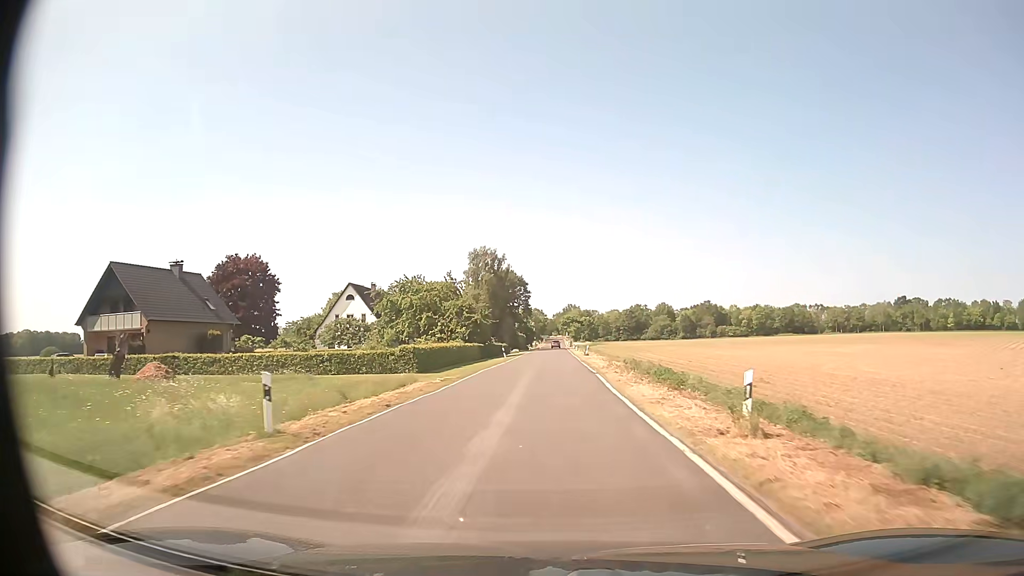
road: secondary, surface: asphalt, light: Day
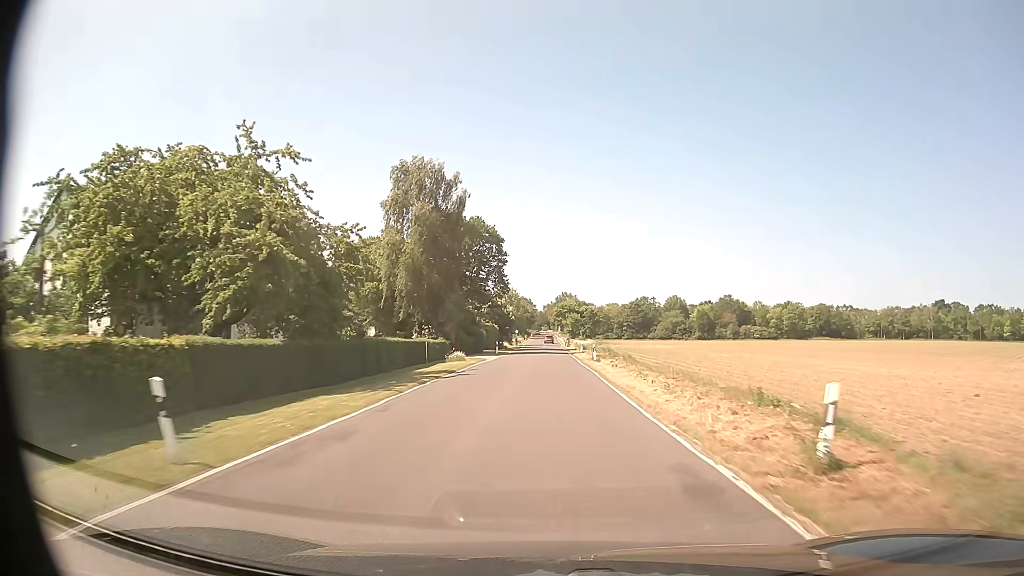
(+0.6, +52.7) m; +1°
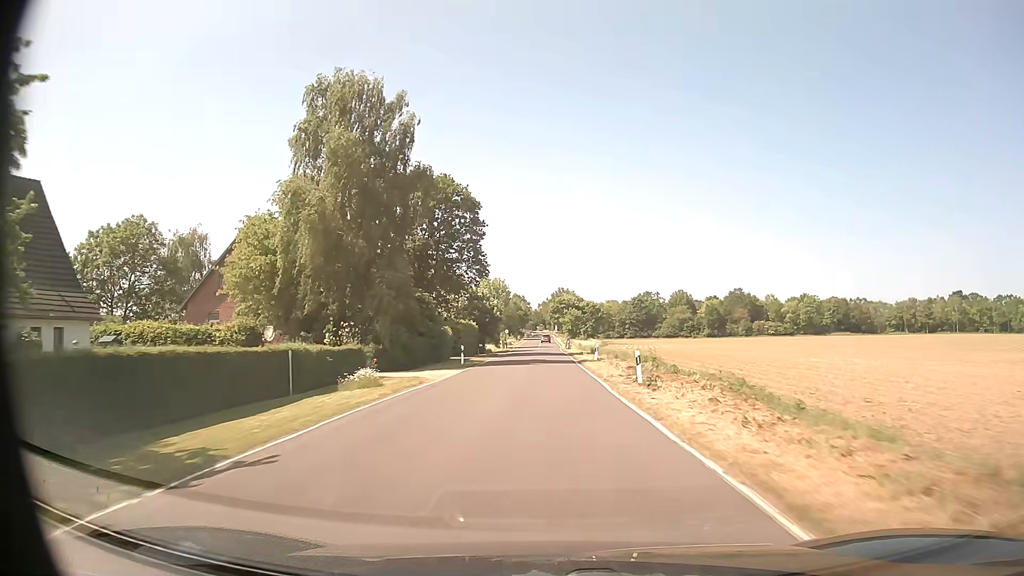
(+0.1, +21.5) m; 0°
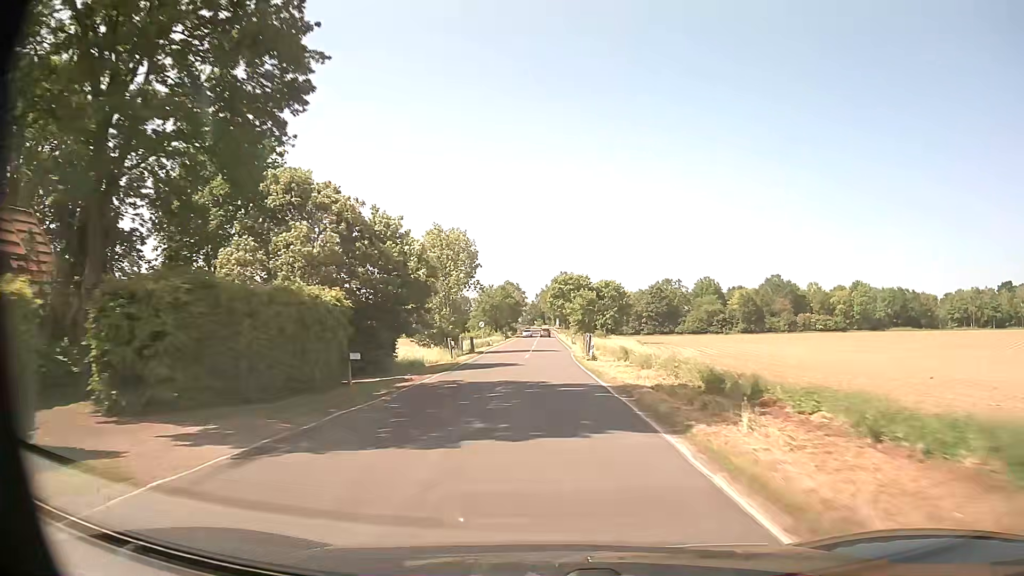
(+0.1, +43.5) m; 0°
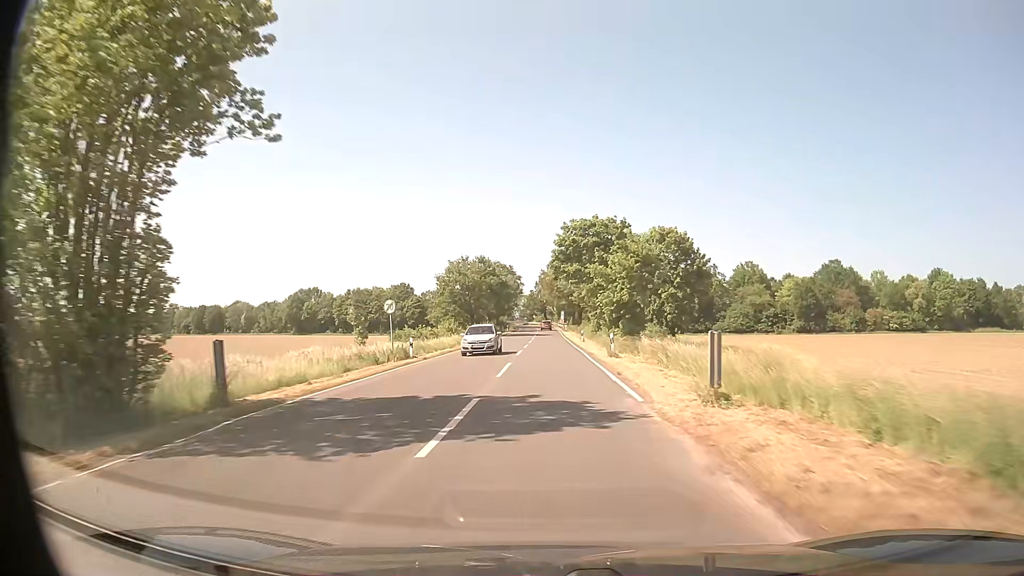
(-0.1, +43.5) m; 0°
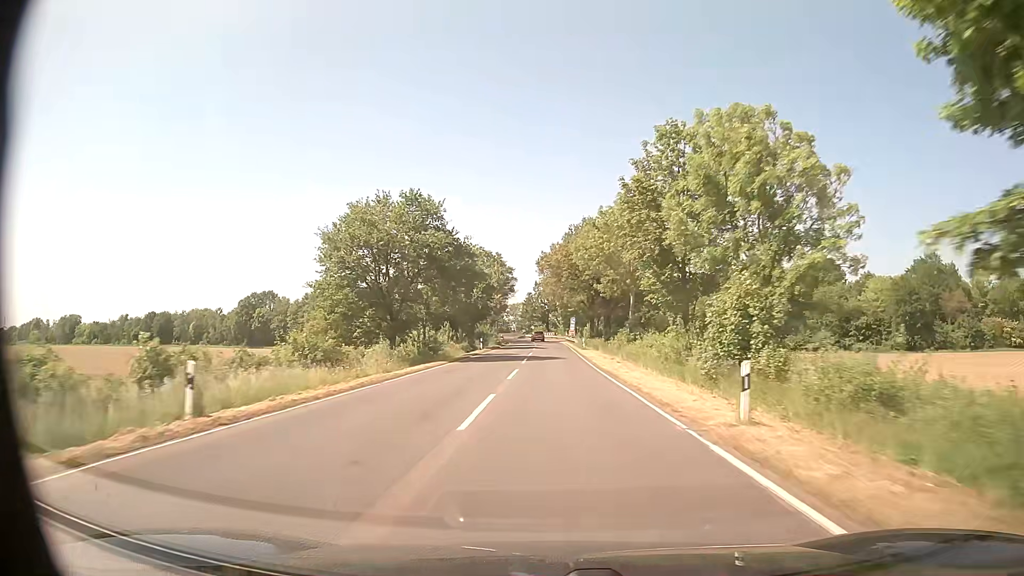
(-0.3, +45.7) m; 0°
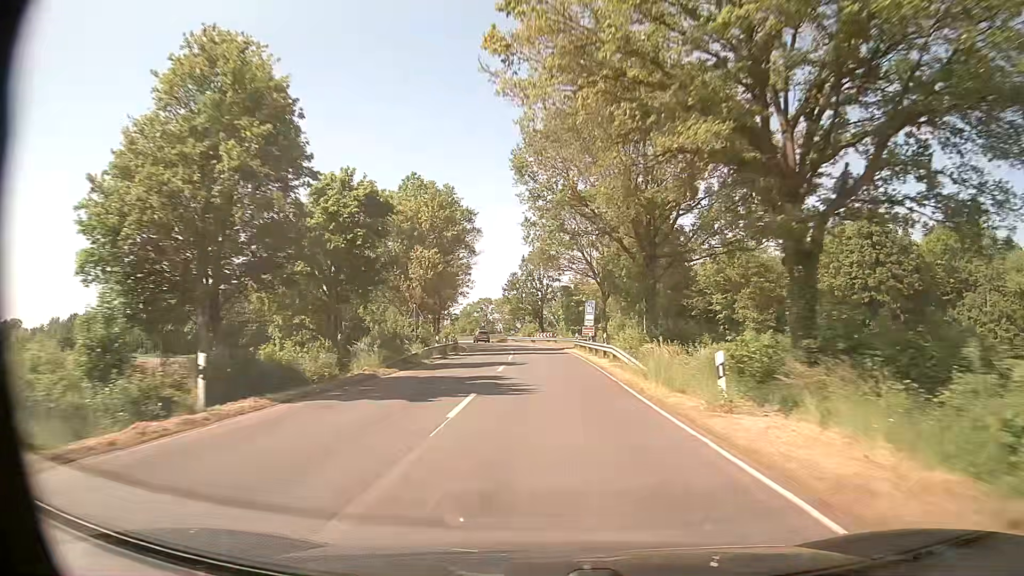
(+0.4, +49.4) m; +1°
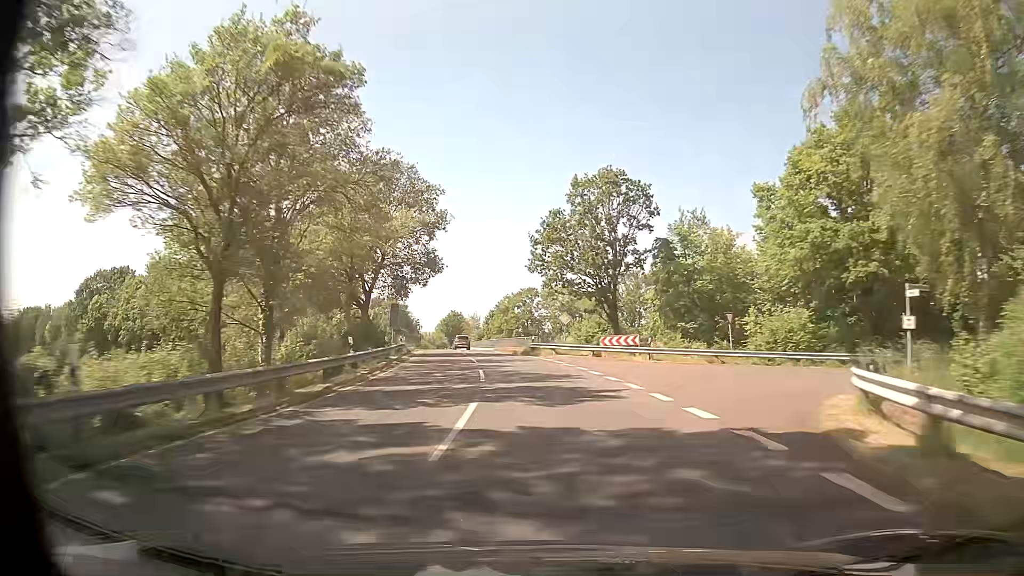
(-1.2, +49.9) m; -5°
(0, +10) (-1, +20) (-2, +30) (-3, +40) (-4, +50) (-6, +60) (-8, +69) (-10, +79) (-12, +89) (-14, +99) m
